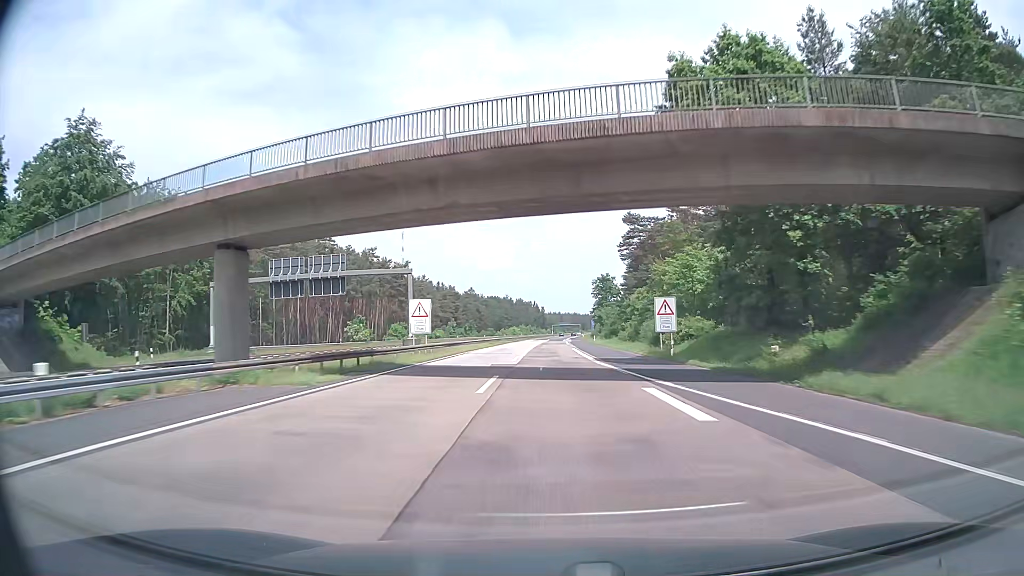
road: motorway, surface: asphalt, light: Day
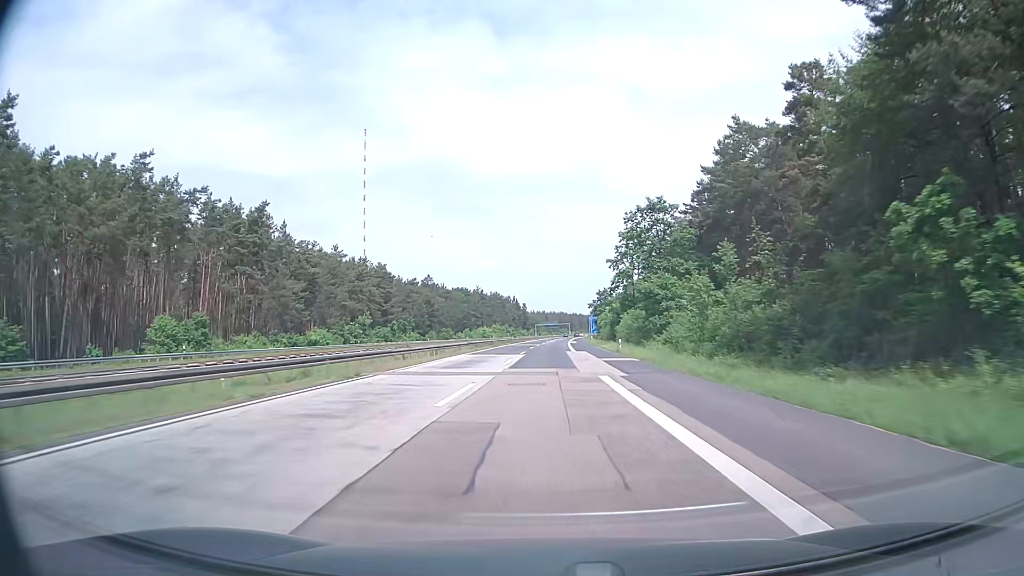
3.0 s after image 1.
(+1.4, +92.1) m; +1°
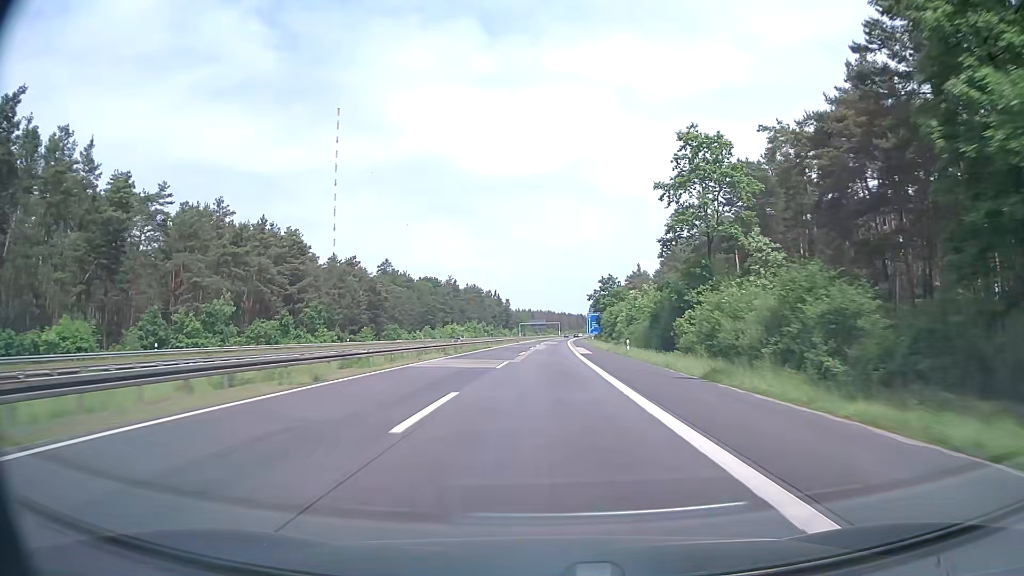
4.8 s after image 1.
(+0.4, +56.2) m; +1°
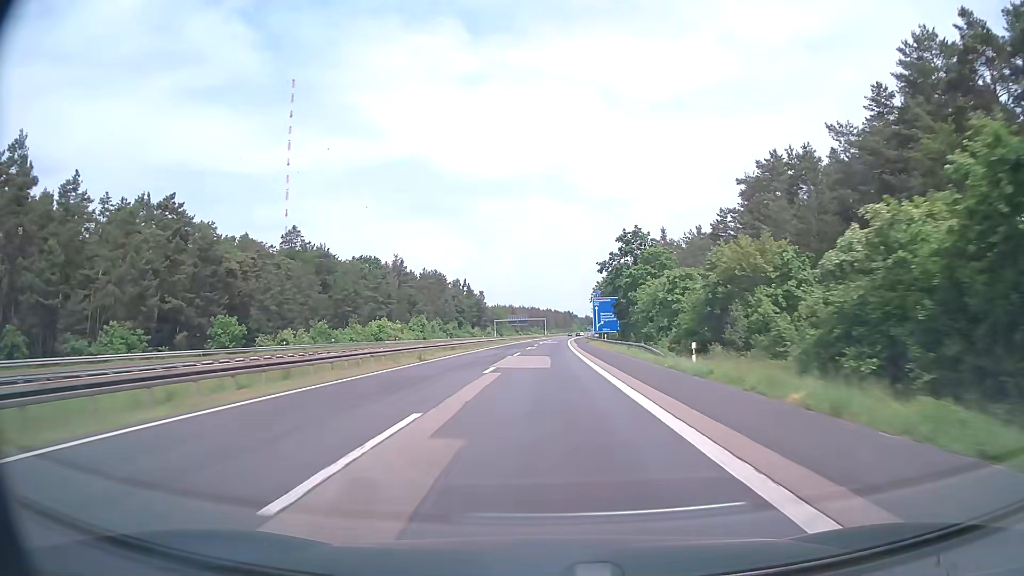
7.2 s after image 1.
(+1.5, +75.5) m; +1°
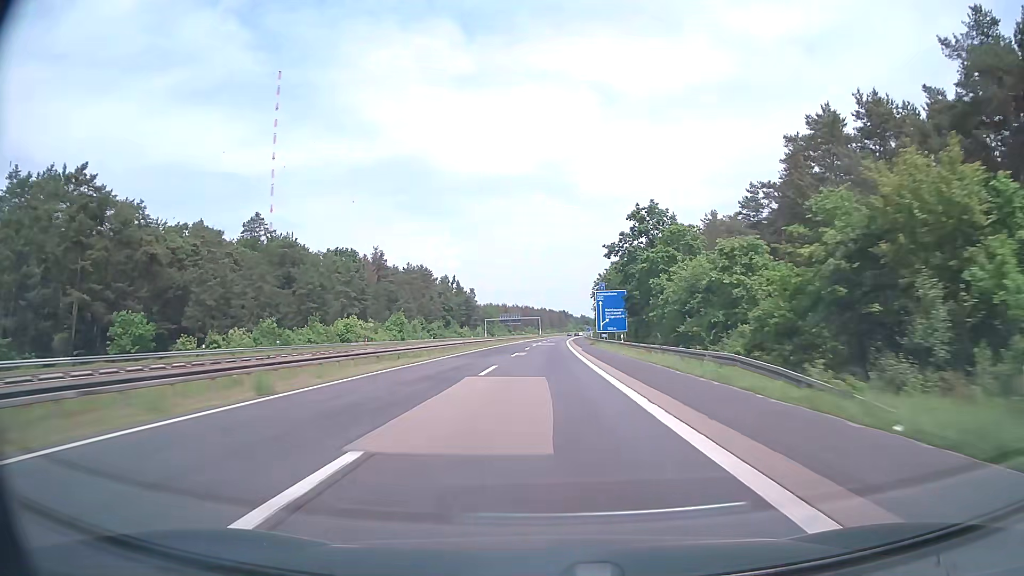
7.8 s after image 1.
(+0.1, +18.9) m; +1°
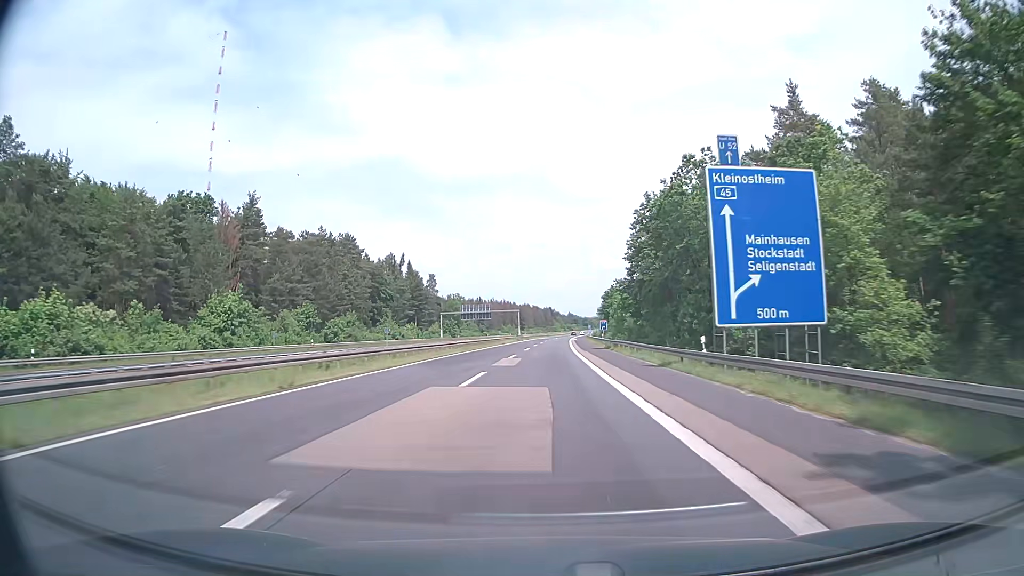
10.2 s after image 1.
(+1.0, +75.8) m; +1°
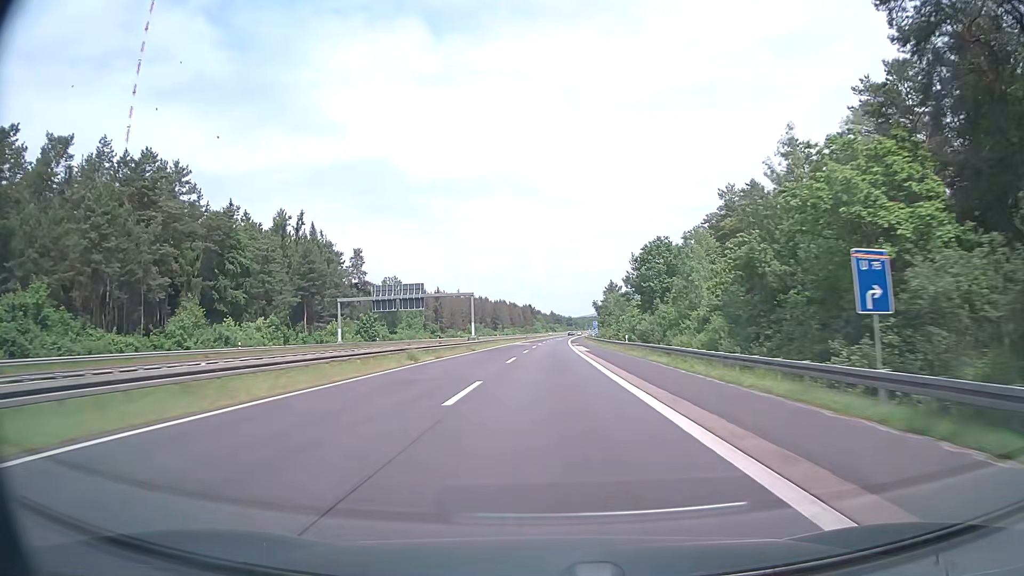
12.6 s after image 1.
(+1.0, +76.0) m; +2°
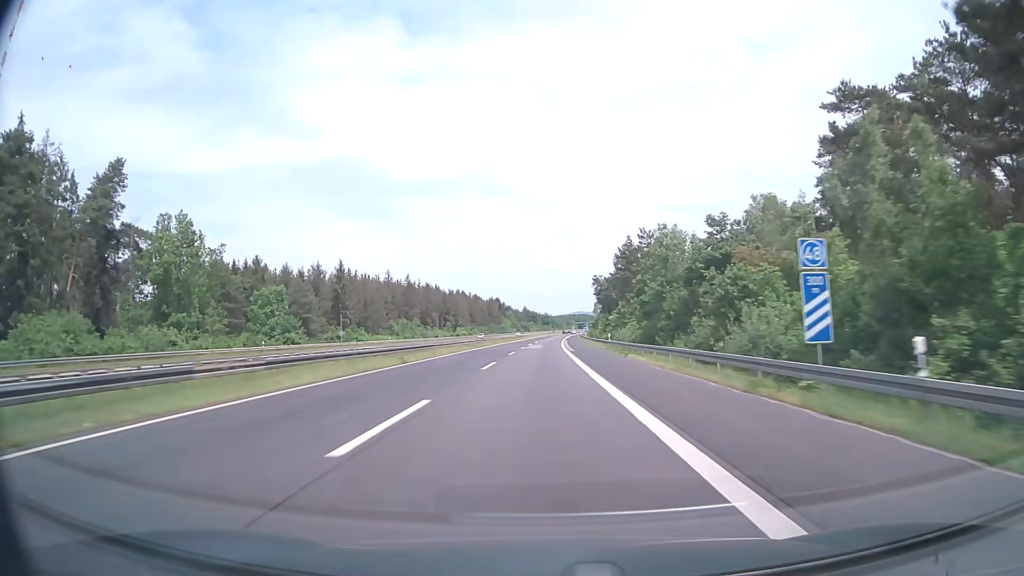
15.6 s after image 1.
(+1.9, +95.0) m; +2°
(0, +10) (0, +20) (0, +30) (0, +40) (0, +50) (0, +60) (0, +70) (+1, +80) (+1, +90) (+1, +100) m
